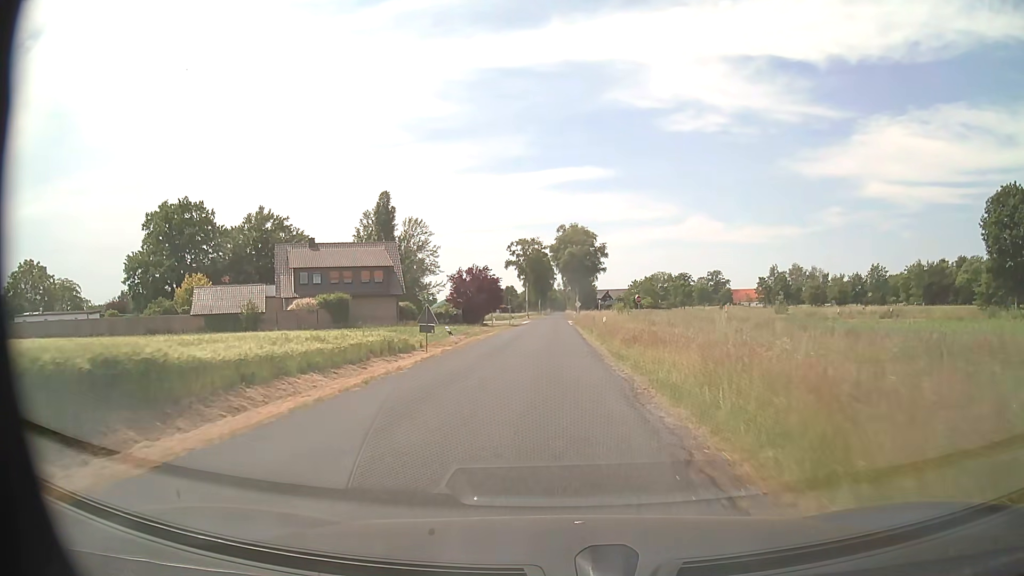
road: secondary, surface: asphalt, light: Day
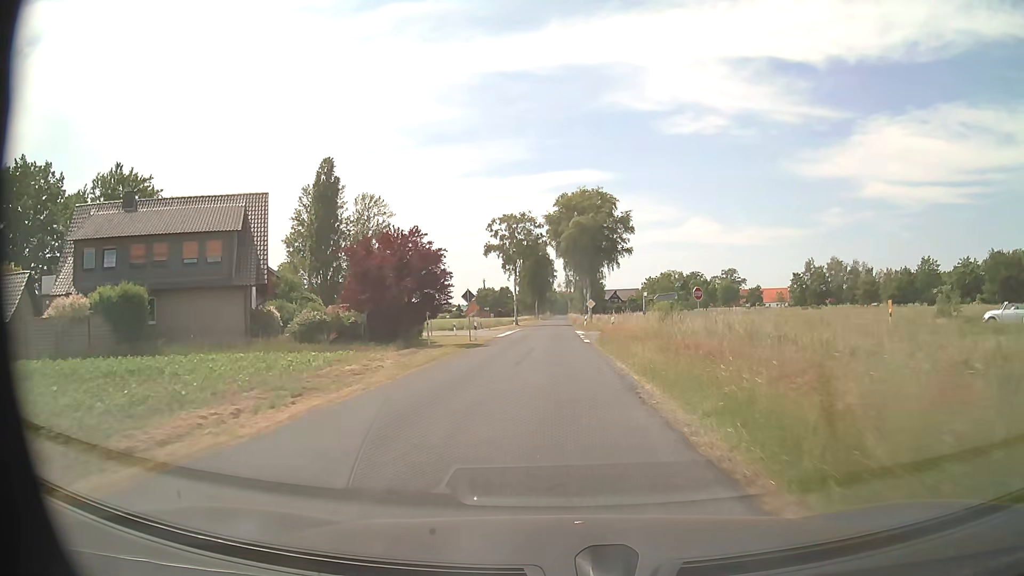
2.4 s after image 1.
(-0.1, +33.5) m; 0°
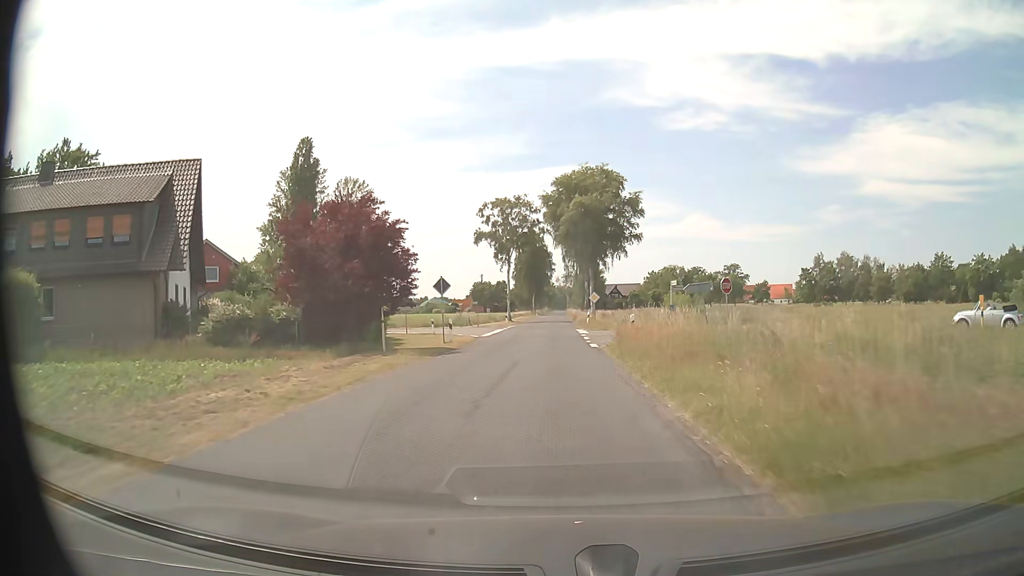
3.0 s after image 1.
(0.0, +8.4) m; 0°
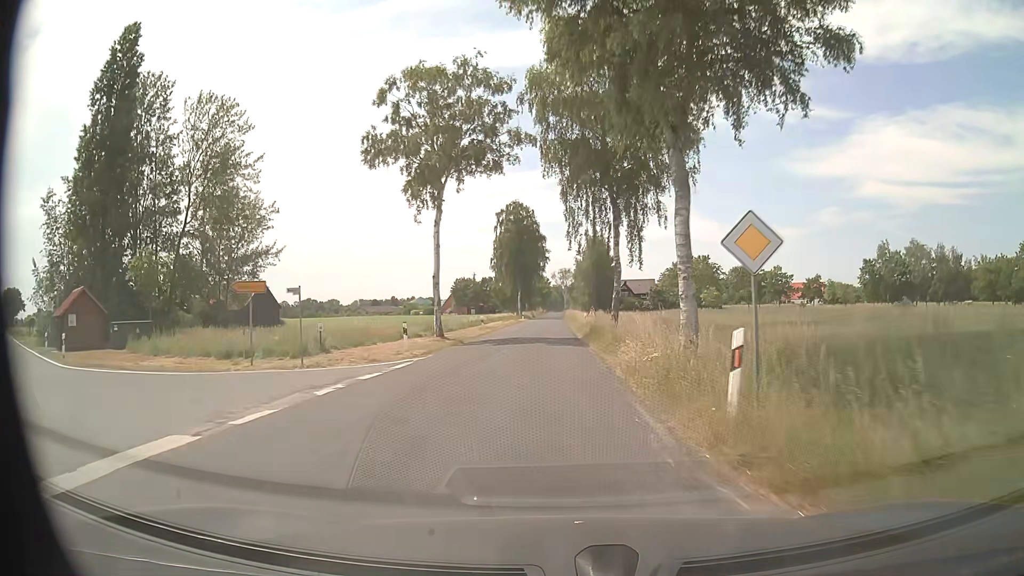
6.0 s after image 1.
(+0.2, +41.8) m; +1°
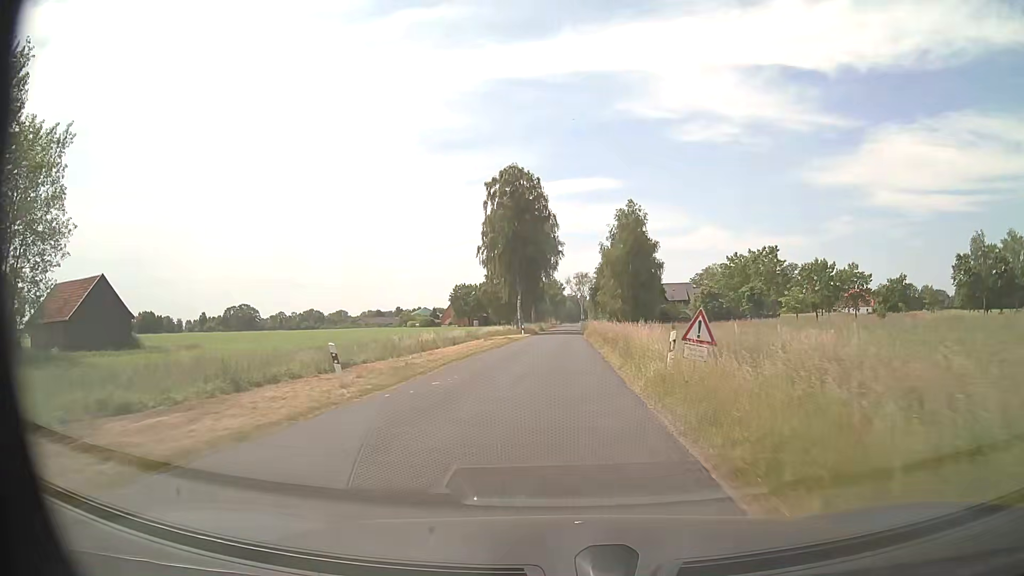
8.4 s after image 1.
(-0.3, +33.5) m; -1°
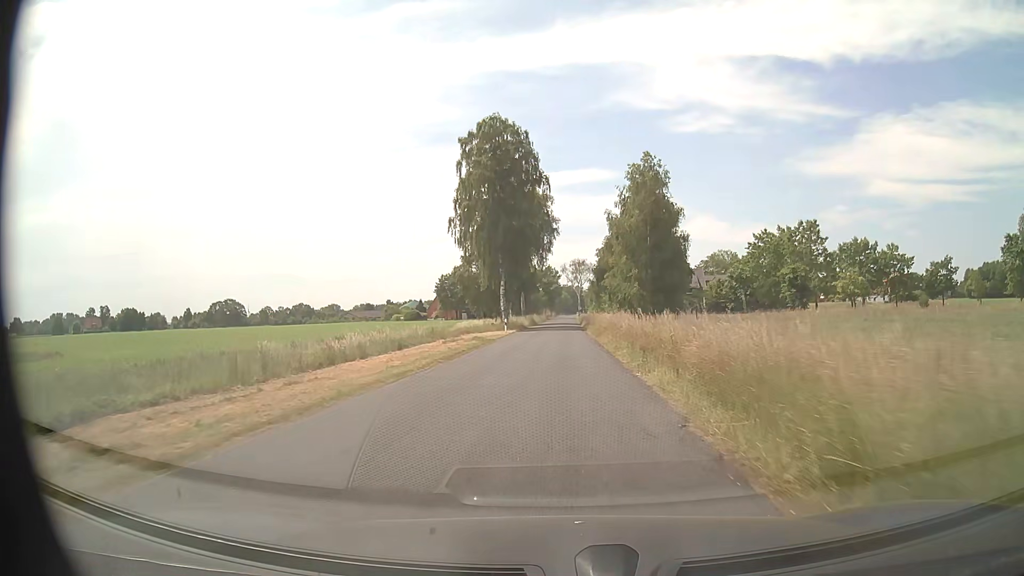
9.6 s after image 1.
(0.0, +16.7) m; +1°
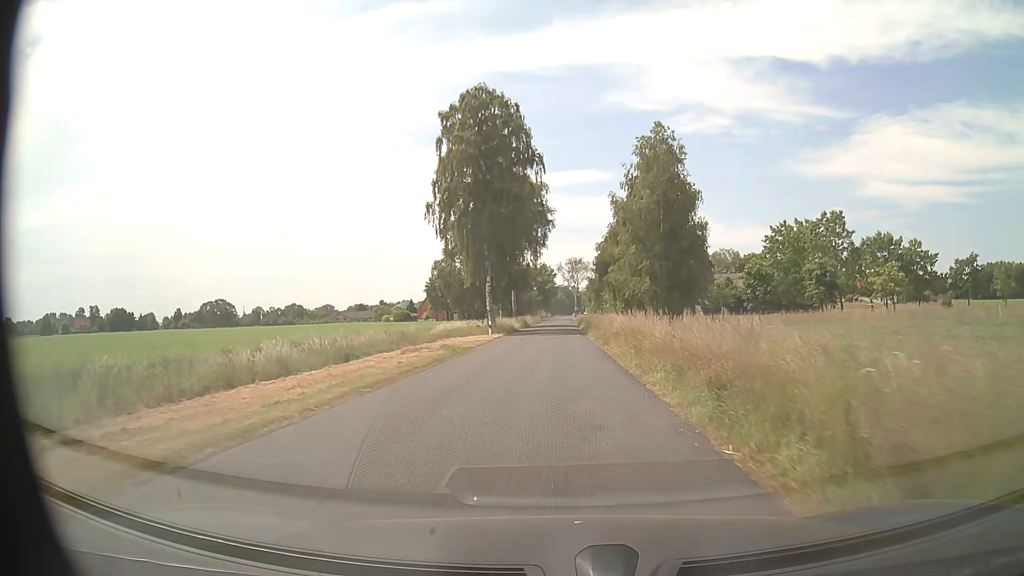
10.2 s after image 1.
(0.0, +8.4) m; 0°
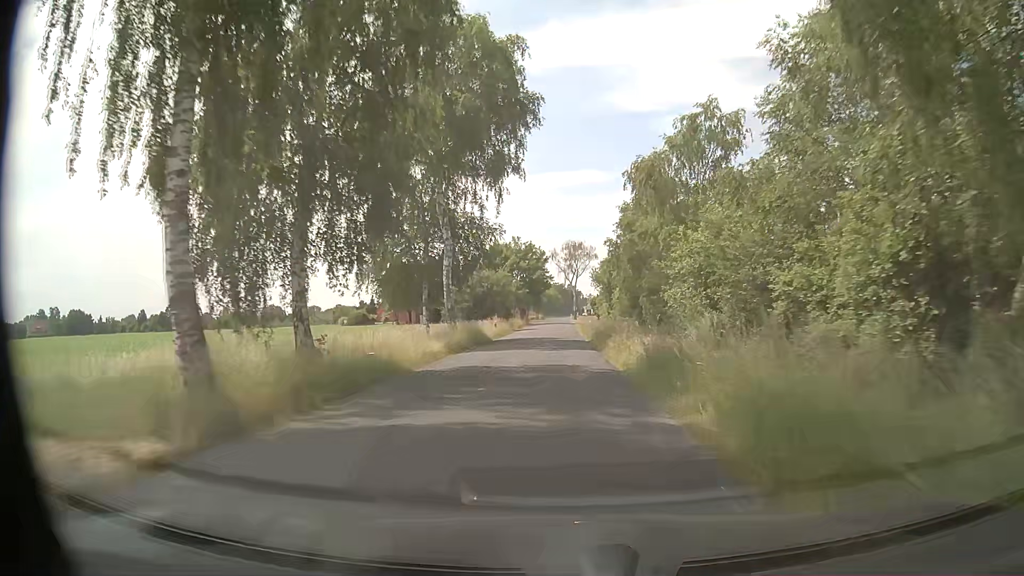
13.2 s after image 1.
(+0.3, +41.8) m; 0°
(0, +10) (0, +20) (0, +30) (0, +40) (0, +50) (0, +60) (0, +70) (+1, +80) (+1, +90) (+1, +100) m
